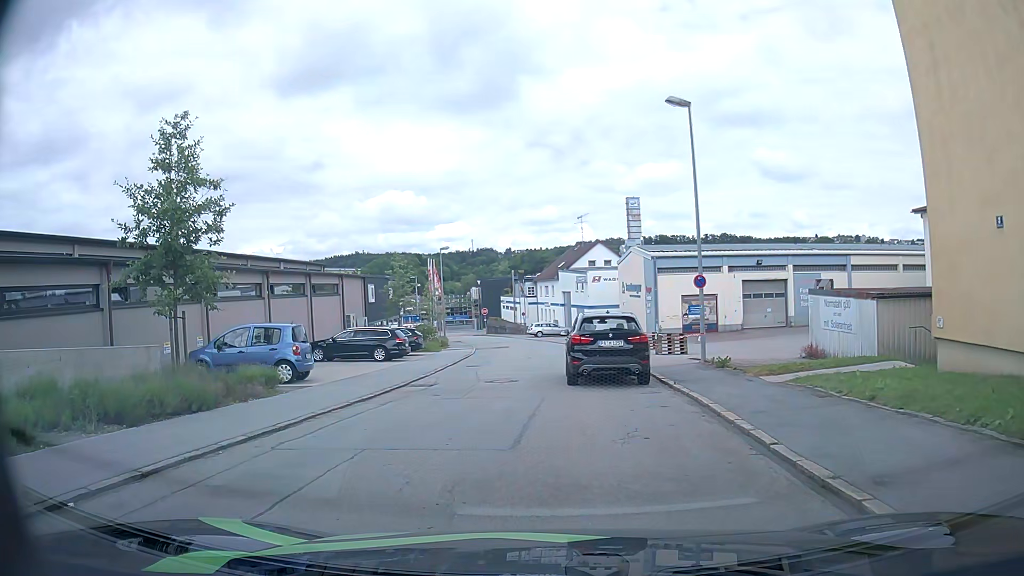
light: Day
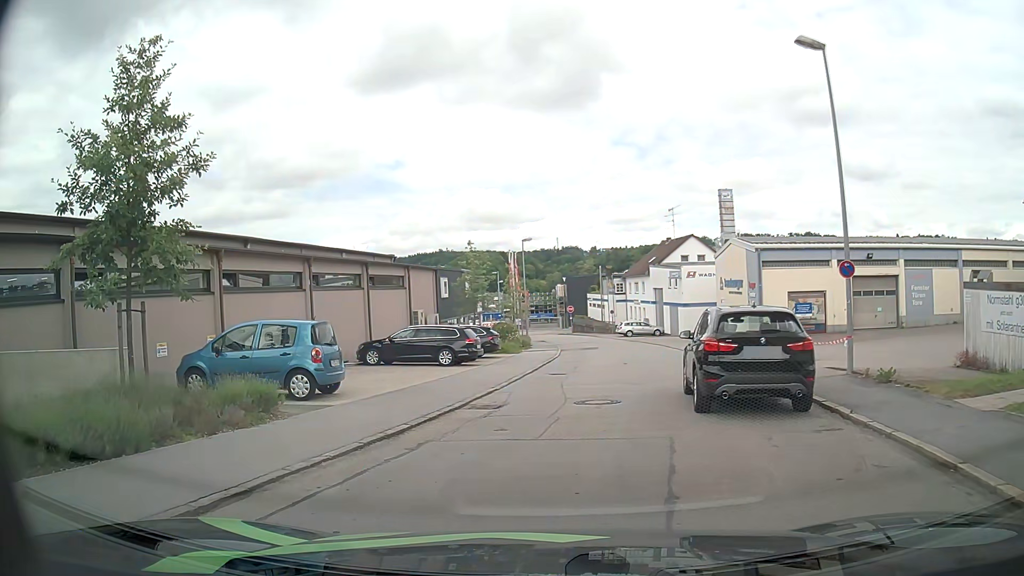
(-0.2, +4.7) m; -6°
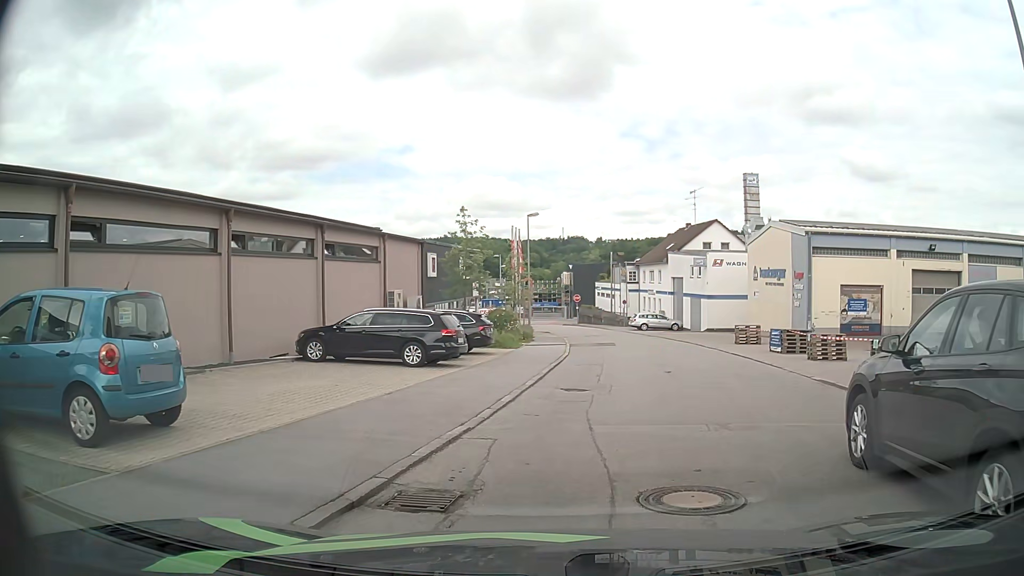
(-0.2, +7.1) m; +1°
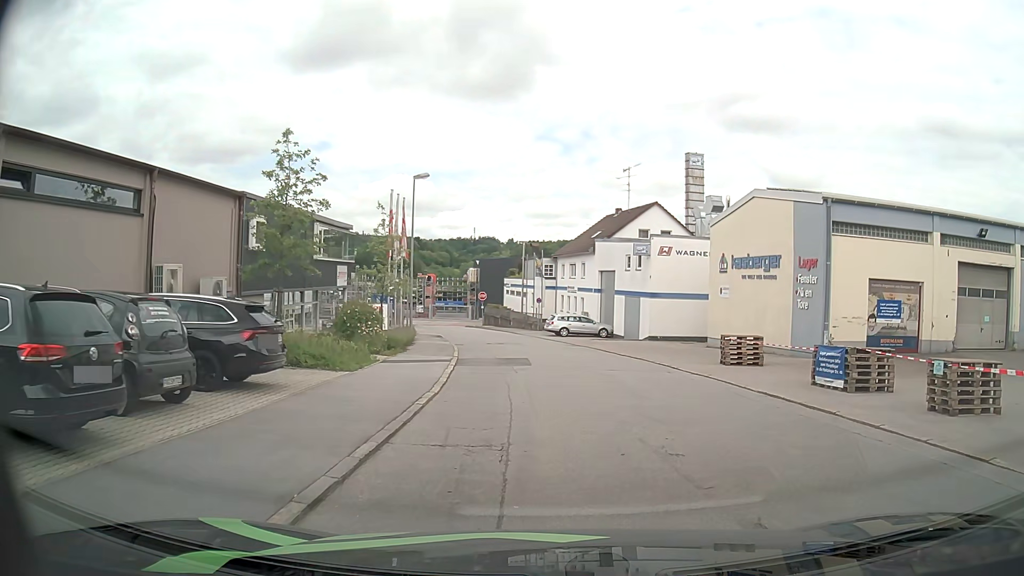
(+0.5, +12.4) m; +6°
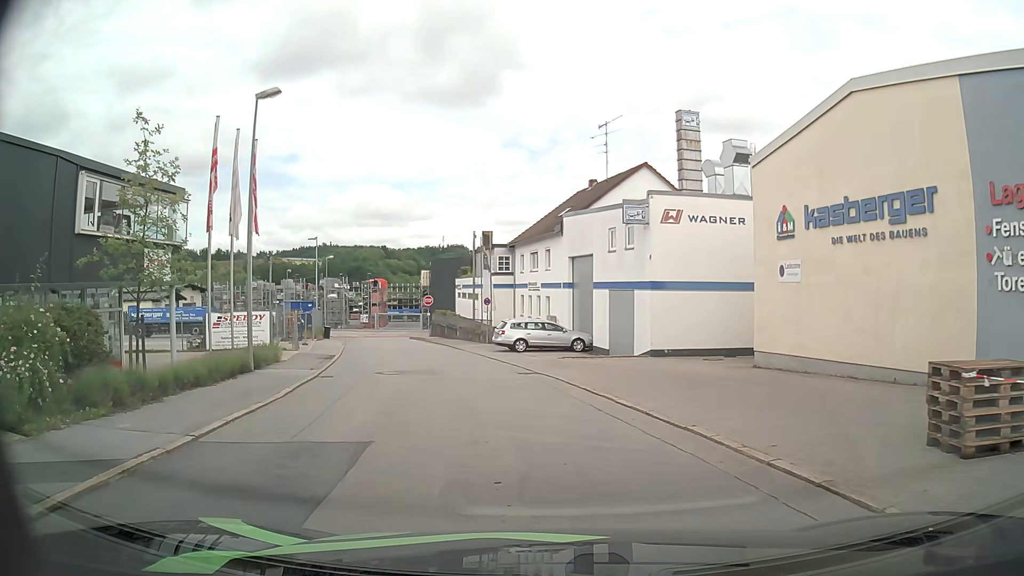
(+1.2, +14.4) m; +3°
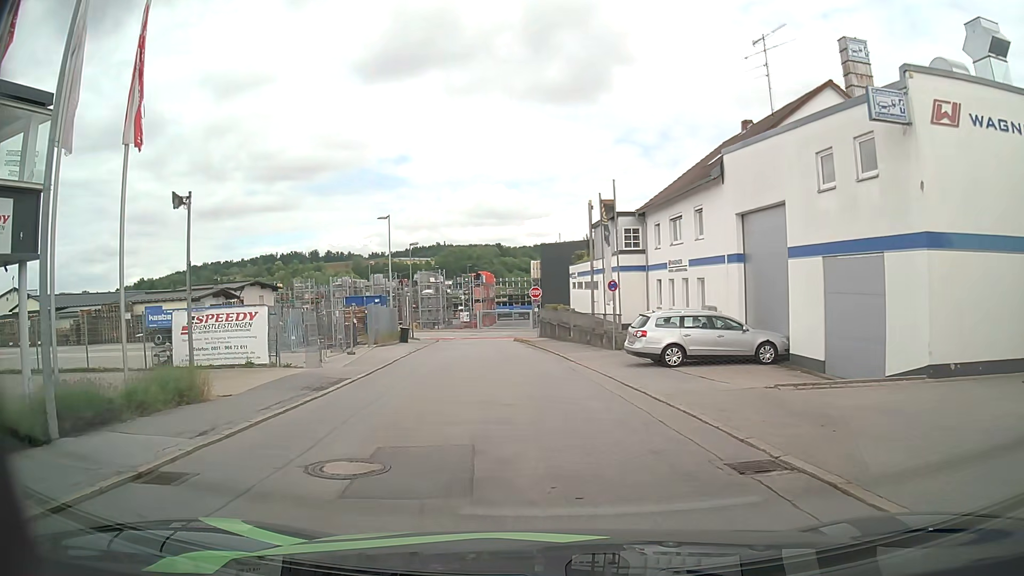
(-1.0, +12.7) m; -9°
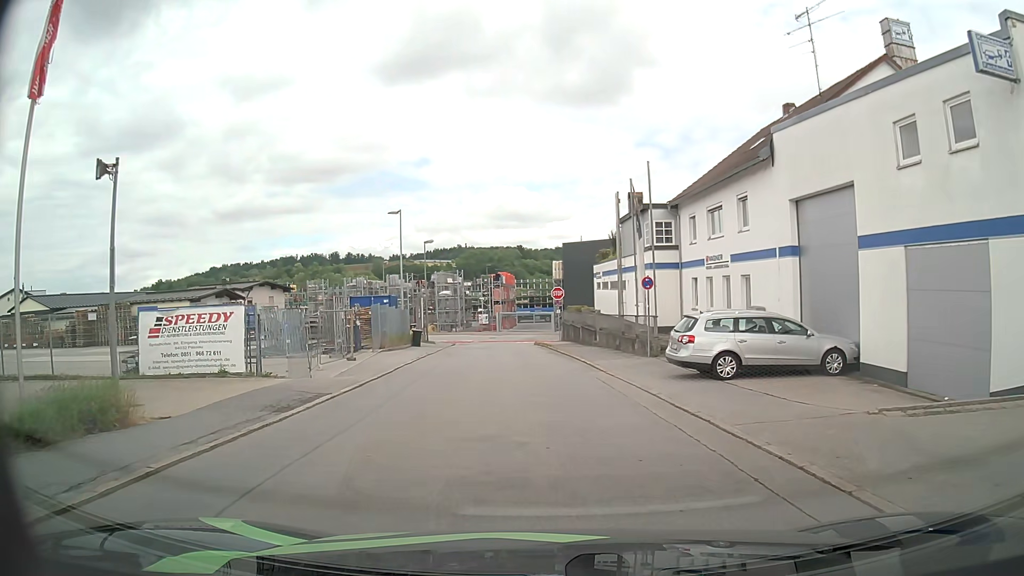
(-0.1, +3.3) m; -1°
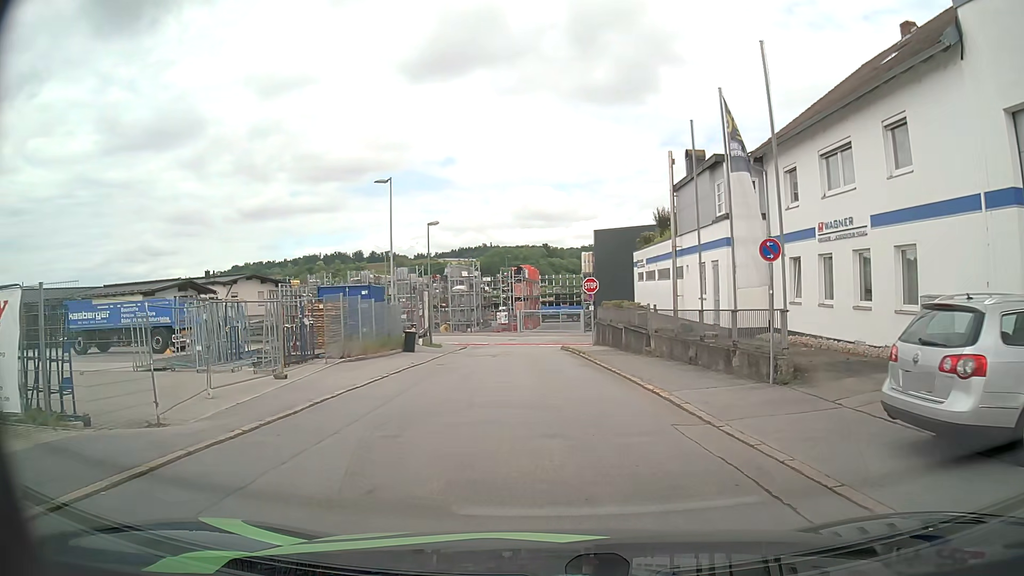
(-0.4, +9.7) m; -3°
